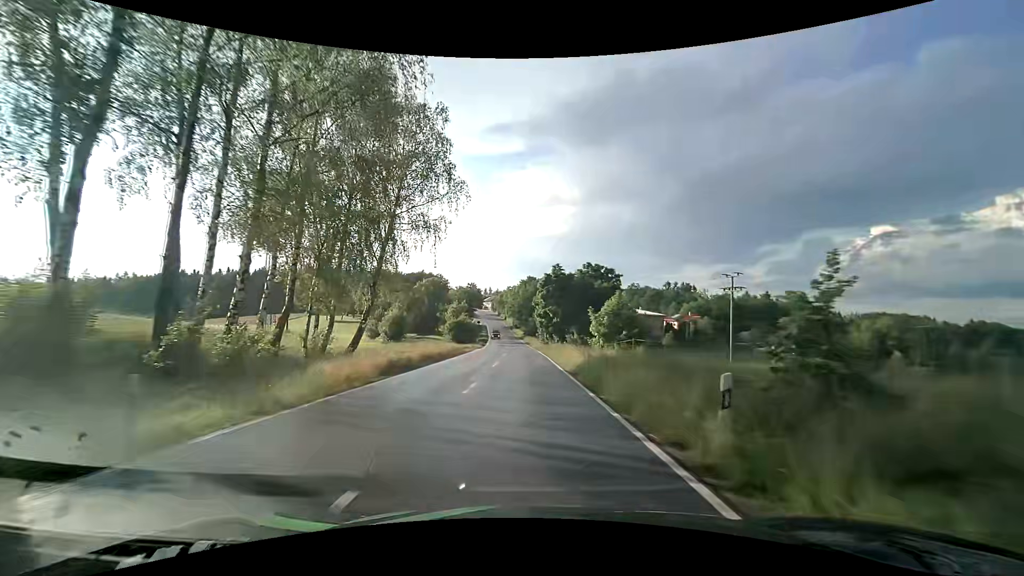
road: tertiary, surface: asphalt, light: Day
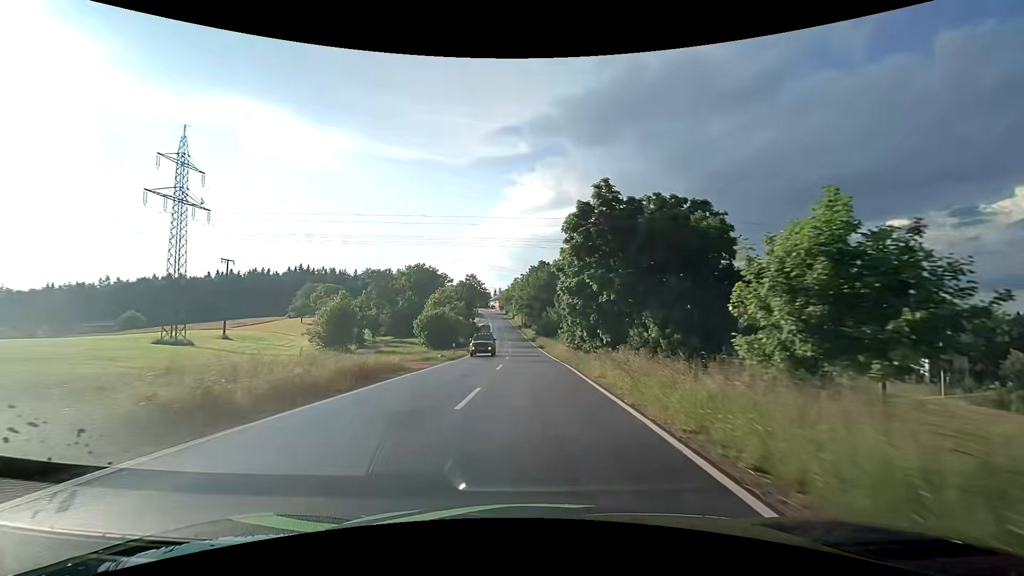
(-0.4, +27.1) m; -1°
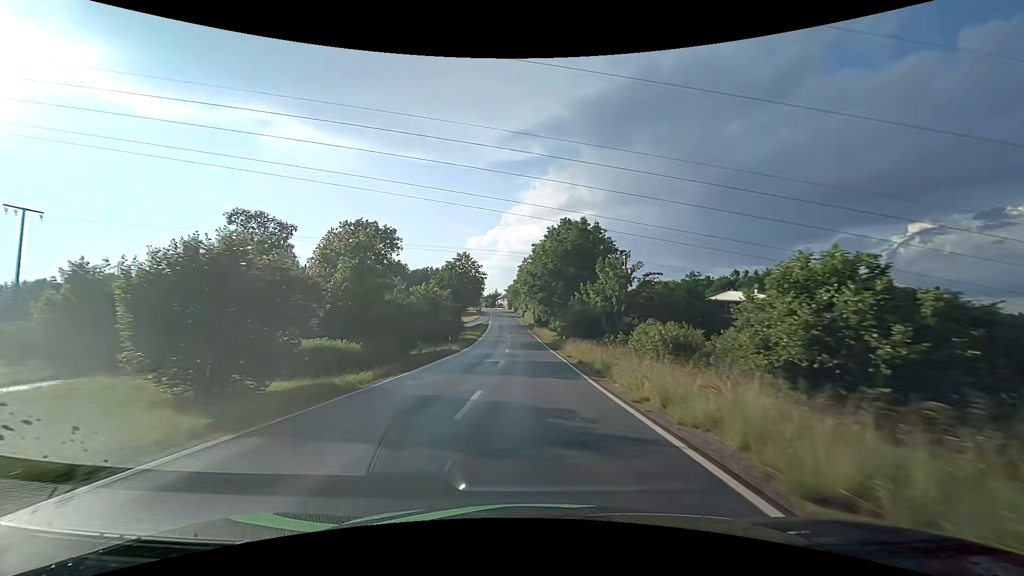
(-0.6, +37.1) m; -2°
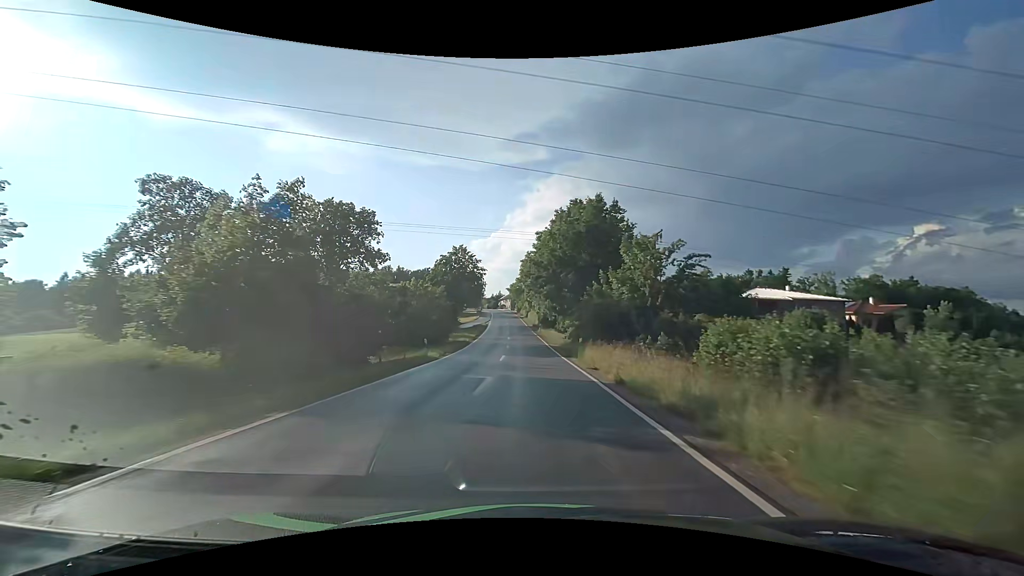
(0.0, +9.3) m; 0°
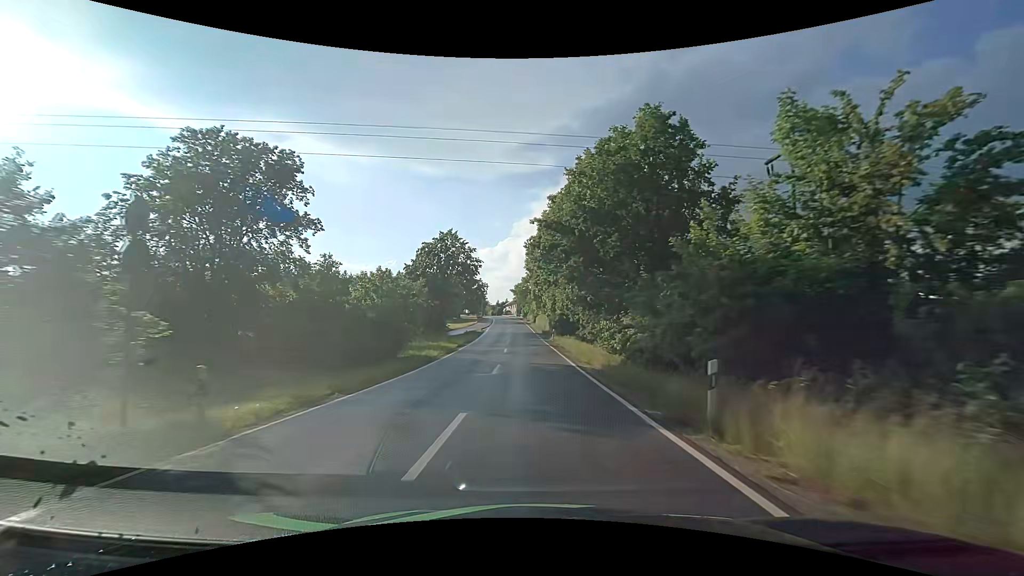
(-0.2, +18.1) m; -1°
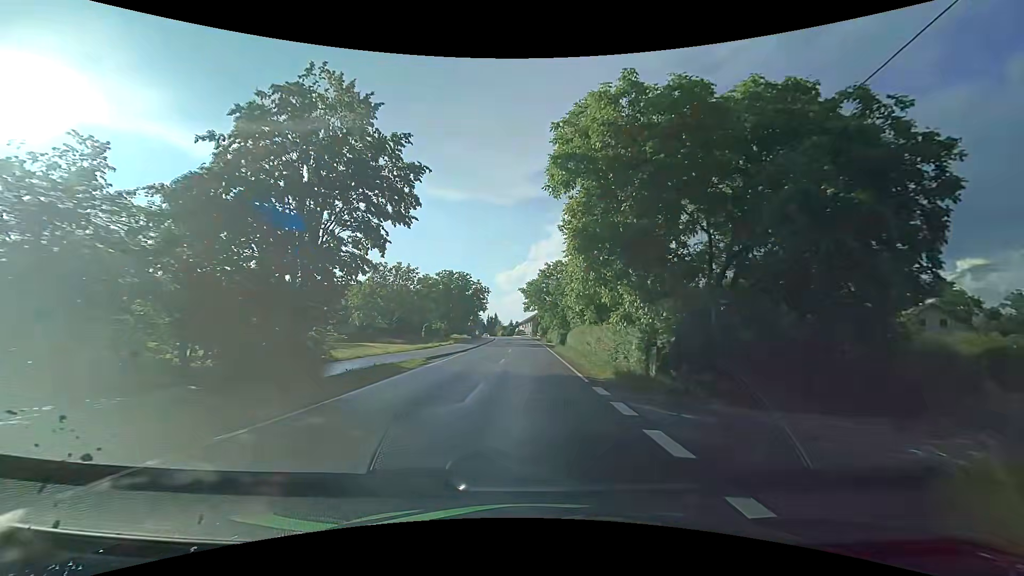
(-0.7, +42.5) m; -2°
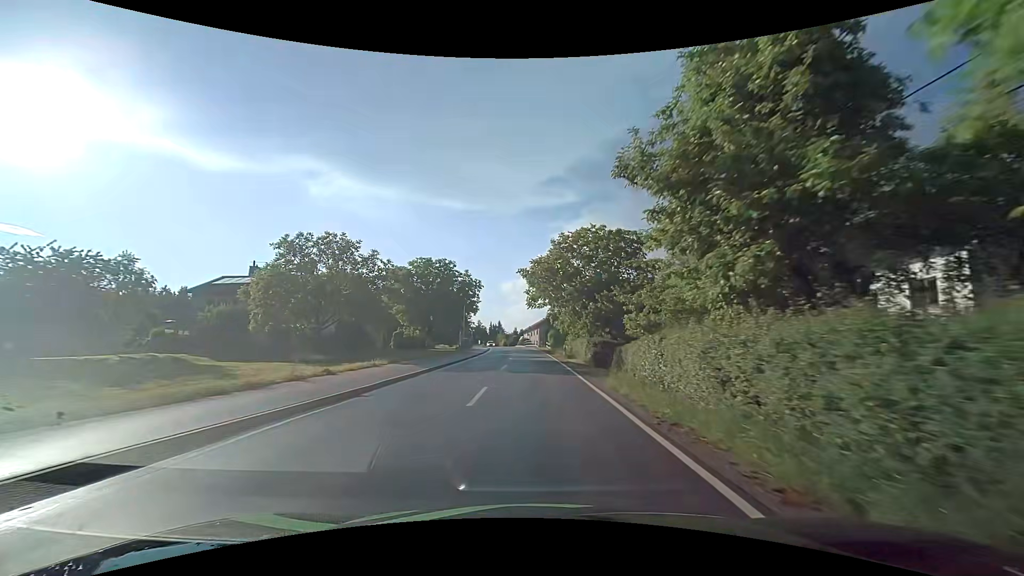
(-0.1, +23.8) m; 0°
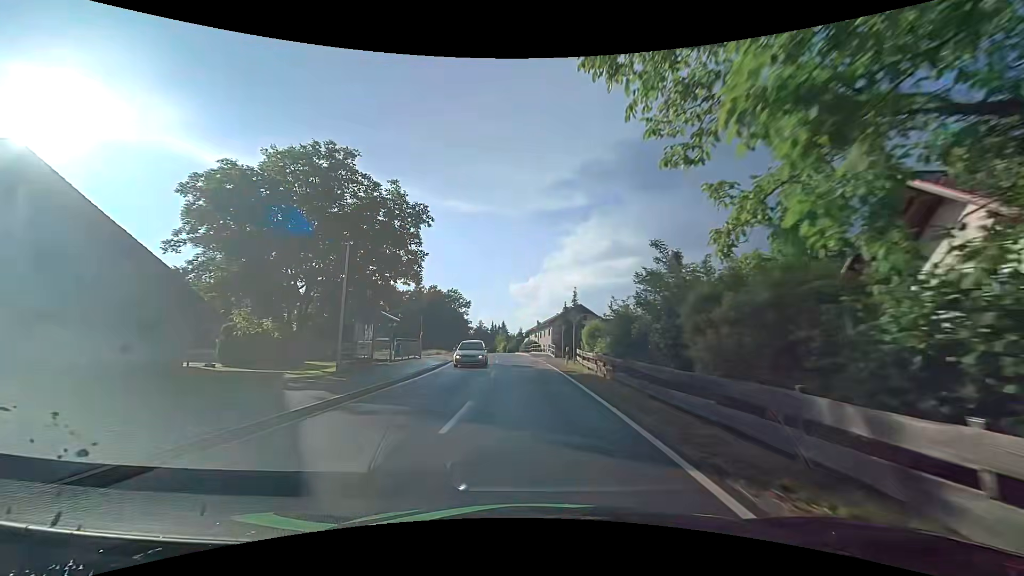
(-0.4, +38.8) m; -1°
(0, +10) (0, +20) (-1, +30) (-1, +40) (-2, +50) (-3, +60) (-4, +70) (-6, +80) (-7, +90) (-8, +100) m
